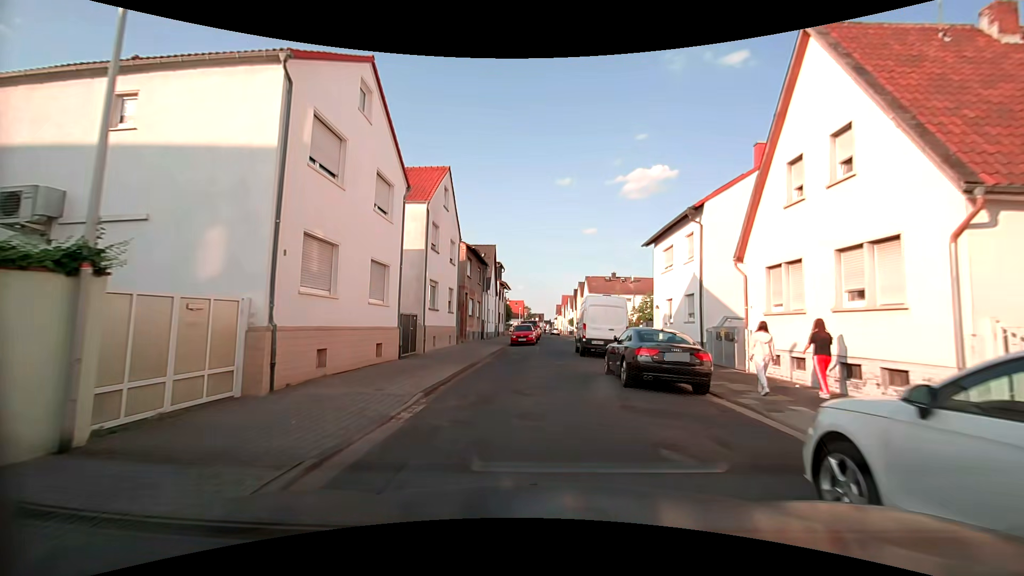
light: Day
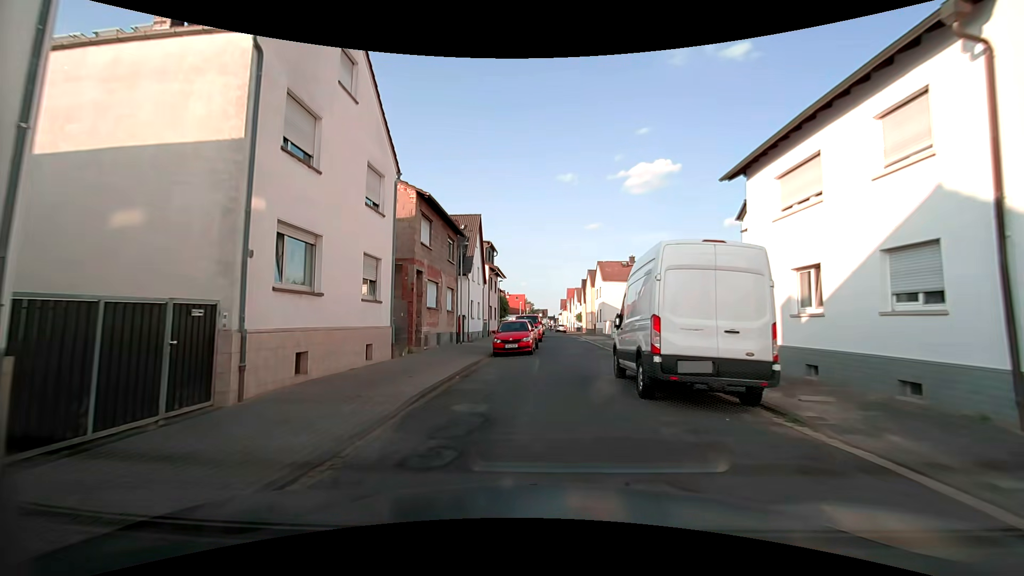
(-0.1, +13.8) m; -2°
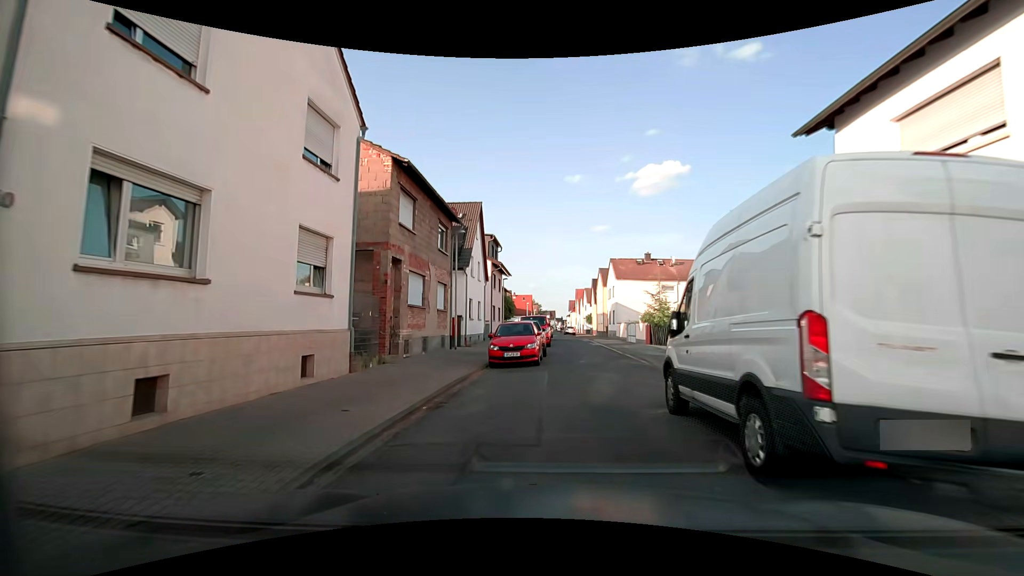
(0.0, +4.5) m; 0°
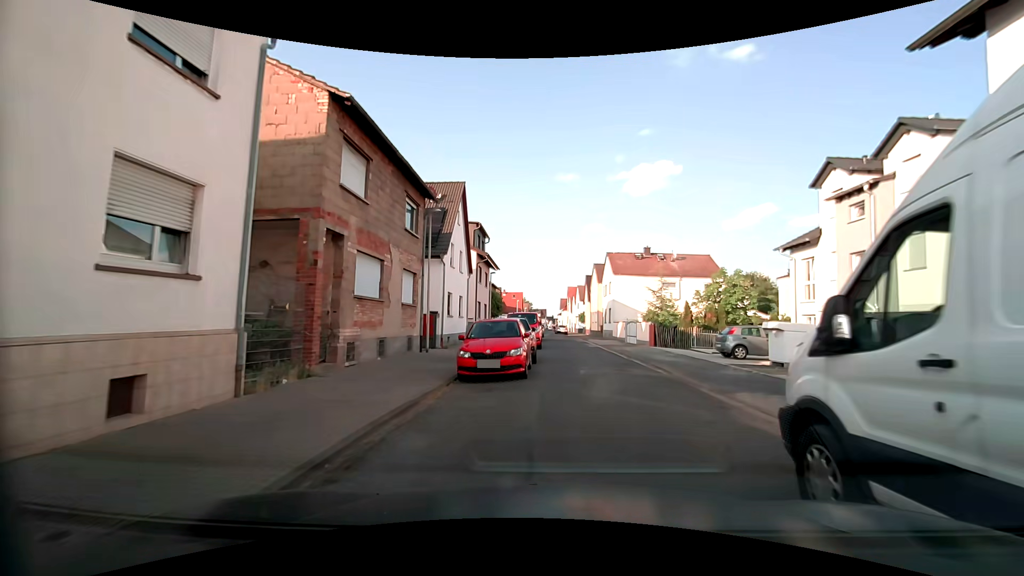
(0.0, +4.4) m; +1°
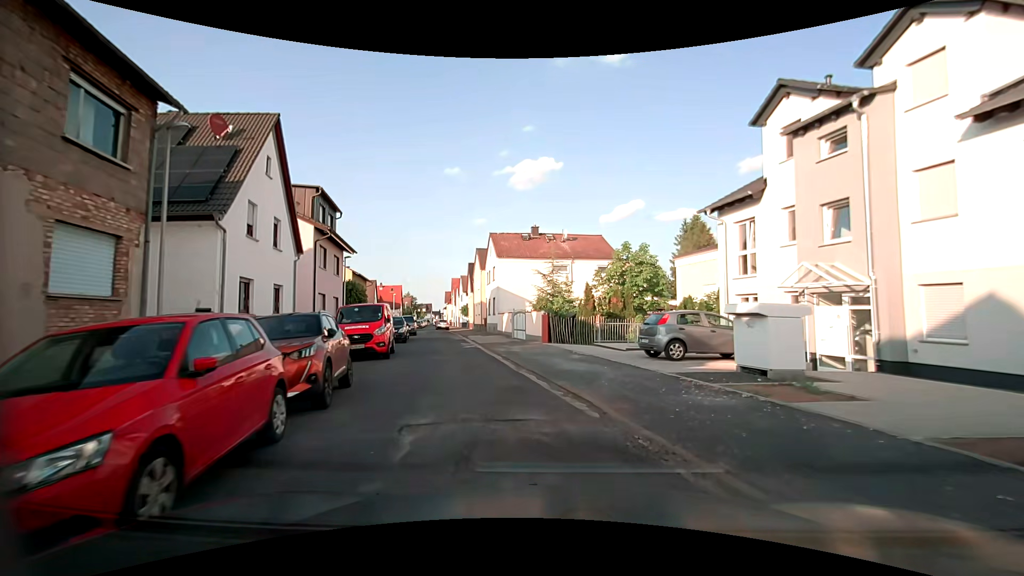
(+0.8, +8.6) m; +12°
